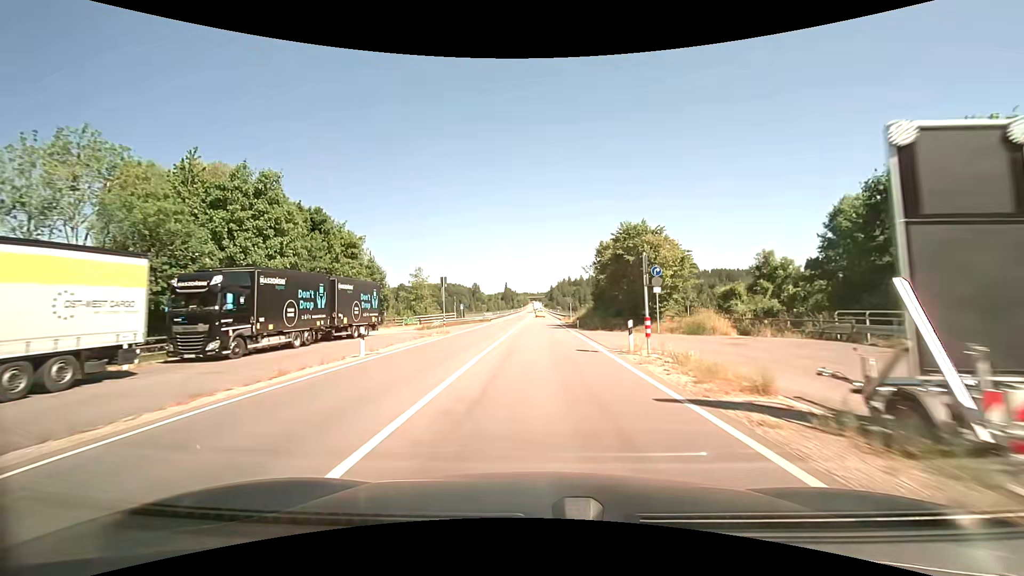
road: primary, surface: asphalt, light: Day
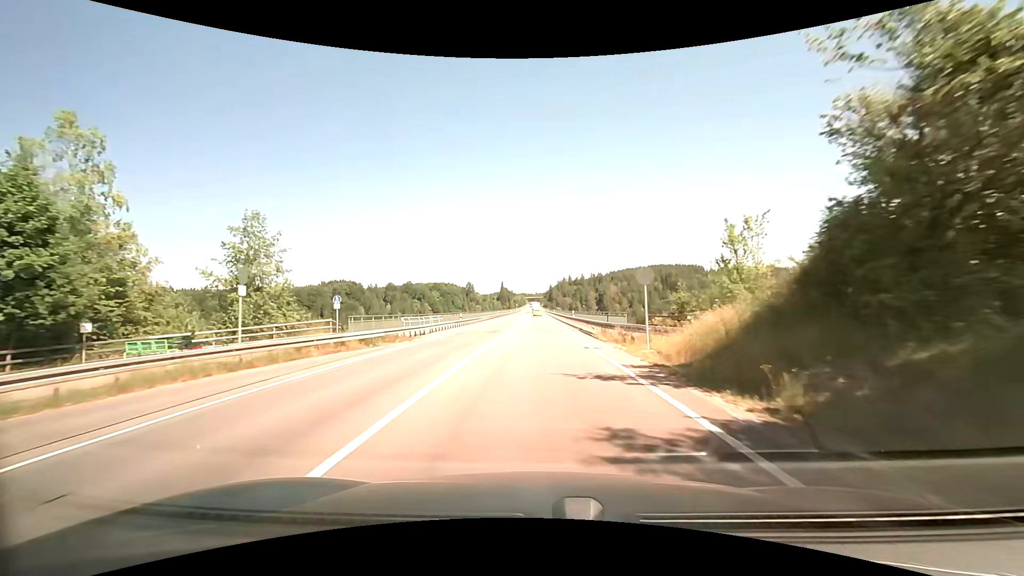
(+0.4, +42.1) m; 0°
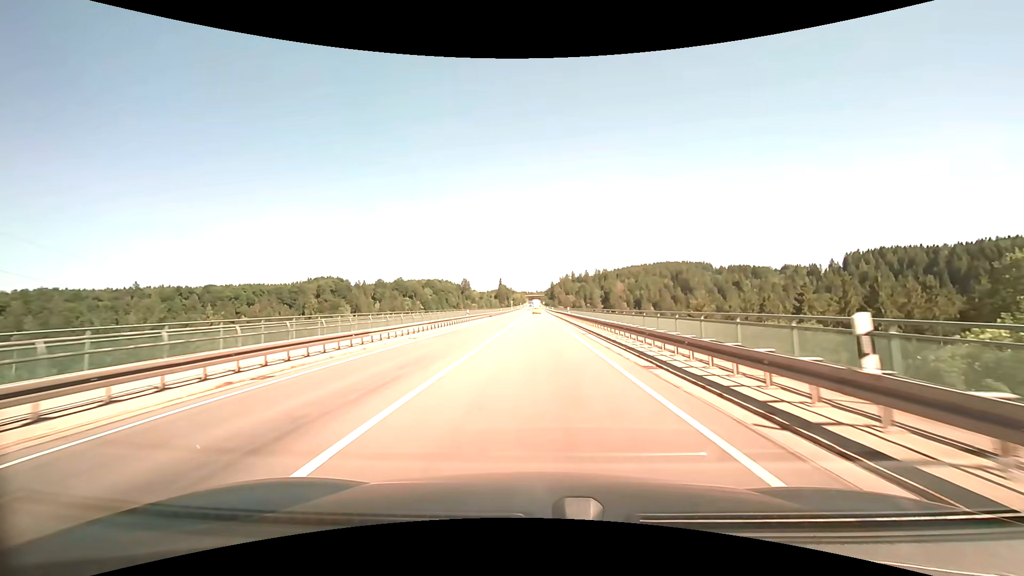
(+0.4, +42.6) m; +1°
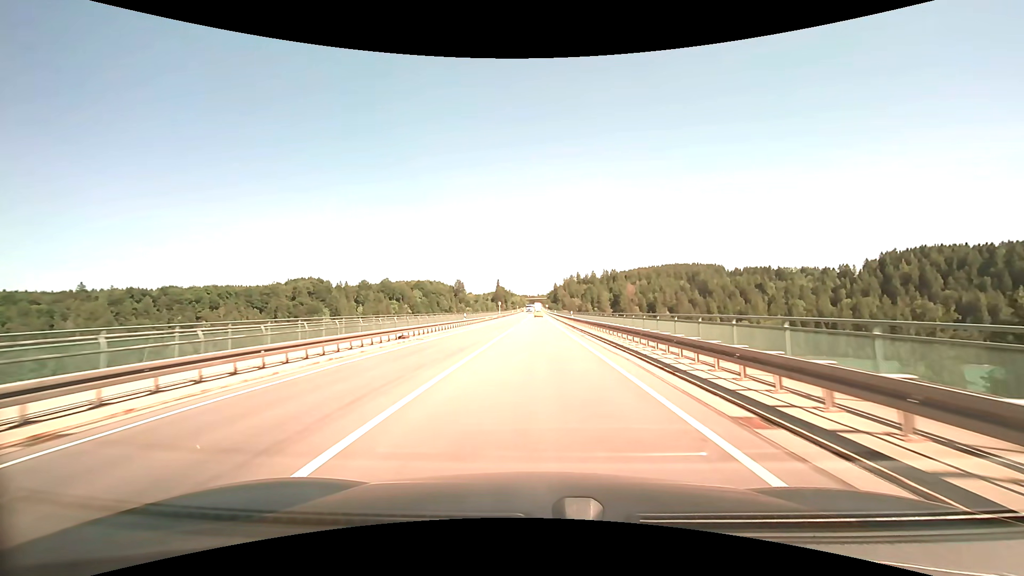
(-0.5, +55.0) m; 0°
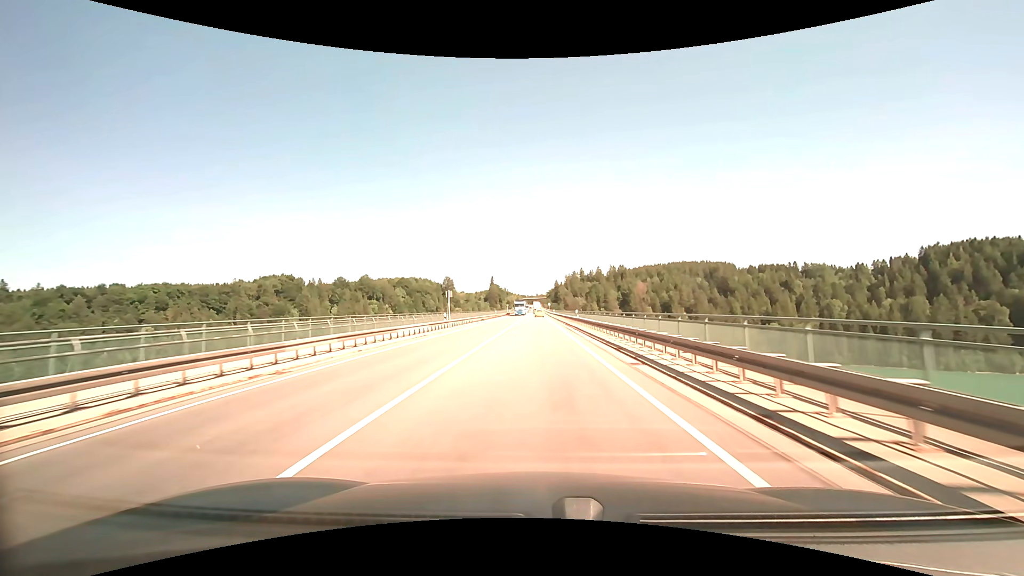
(+0.6, +56.4) m; +2°
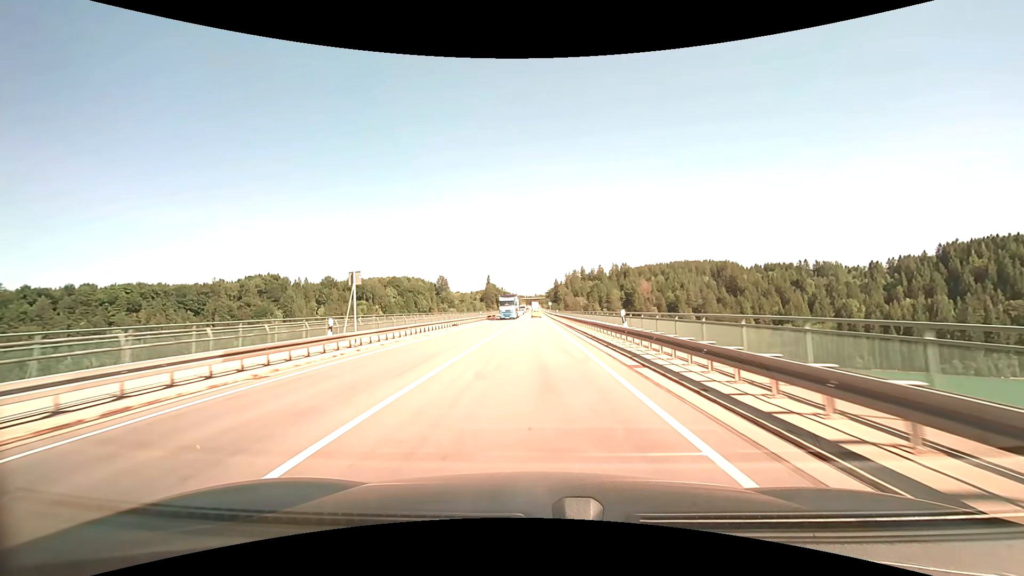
(0.0, +22.8) m; +1°
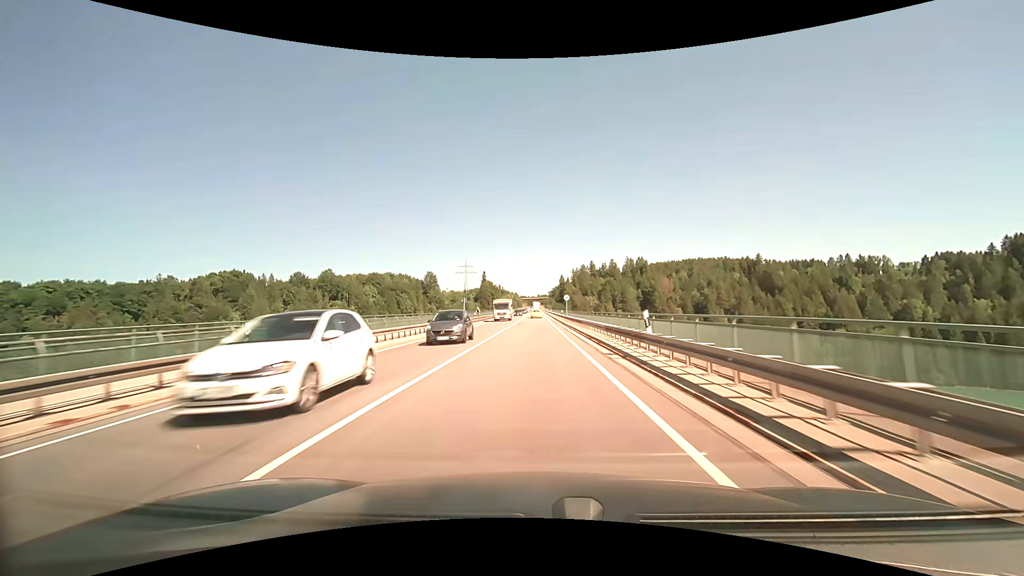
(-0.7, +57.6) m; -1°
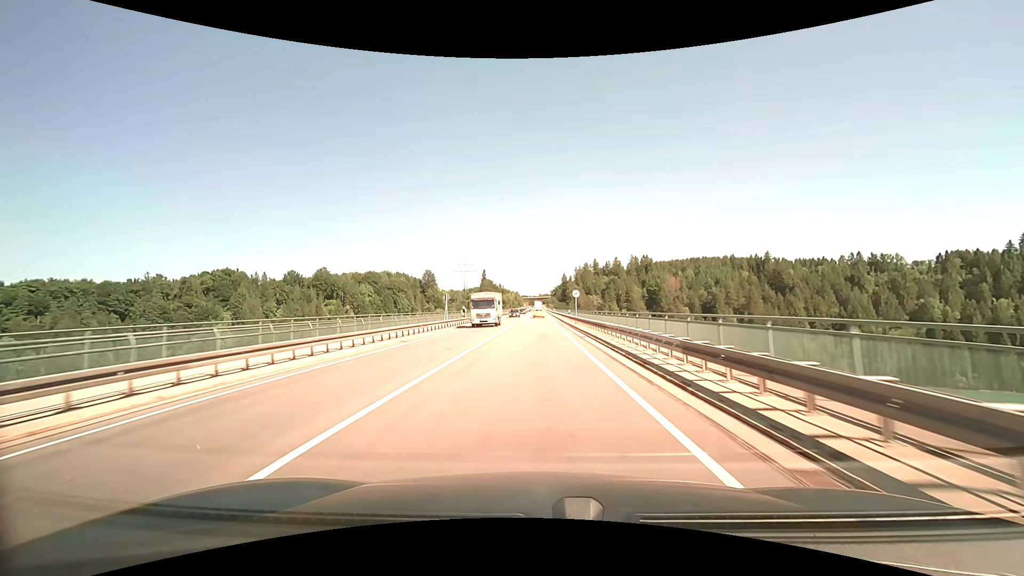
(-0.1, +11.6) m; 0°
(0, +10) (0, +20) (0, +30) (0, +40) (0, +50) (0, +60) (0, +70) (0, +80) (0, +90) (0, +100) m
